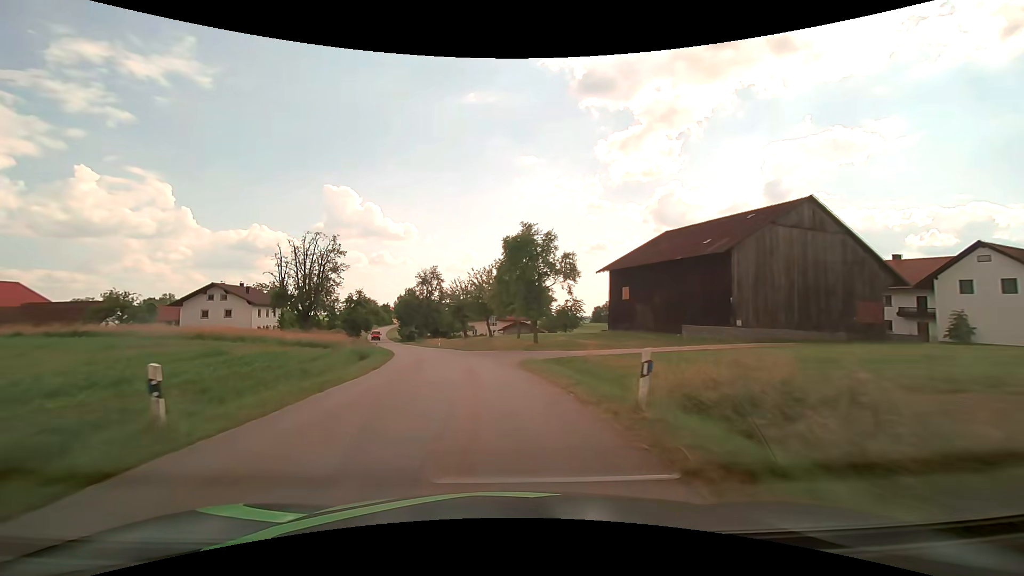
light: Day
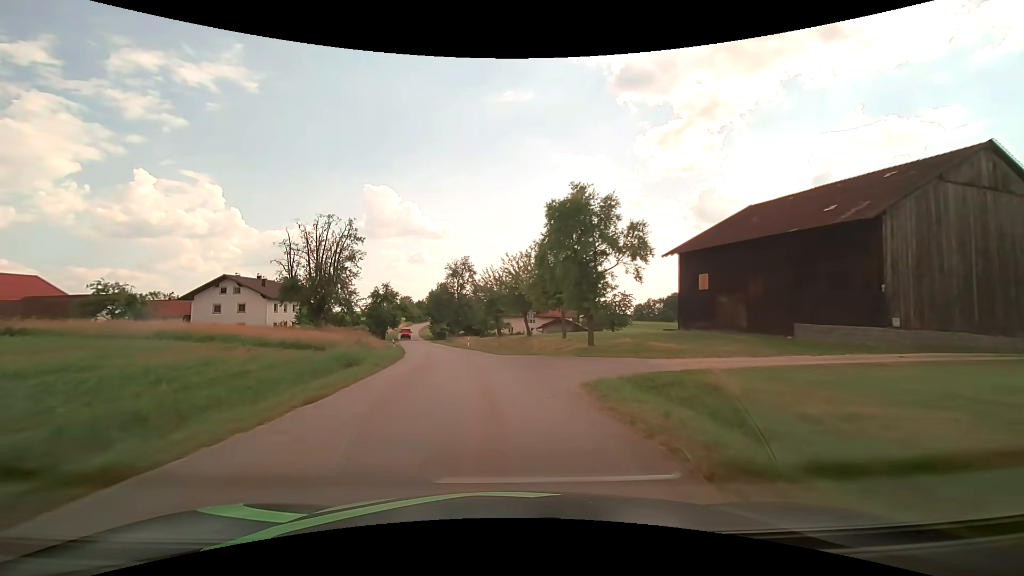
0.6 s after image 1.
(-0.4, +9.7) m; -5°
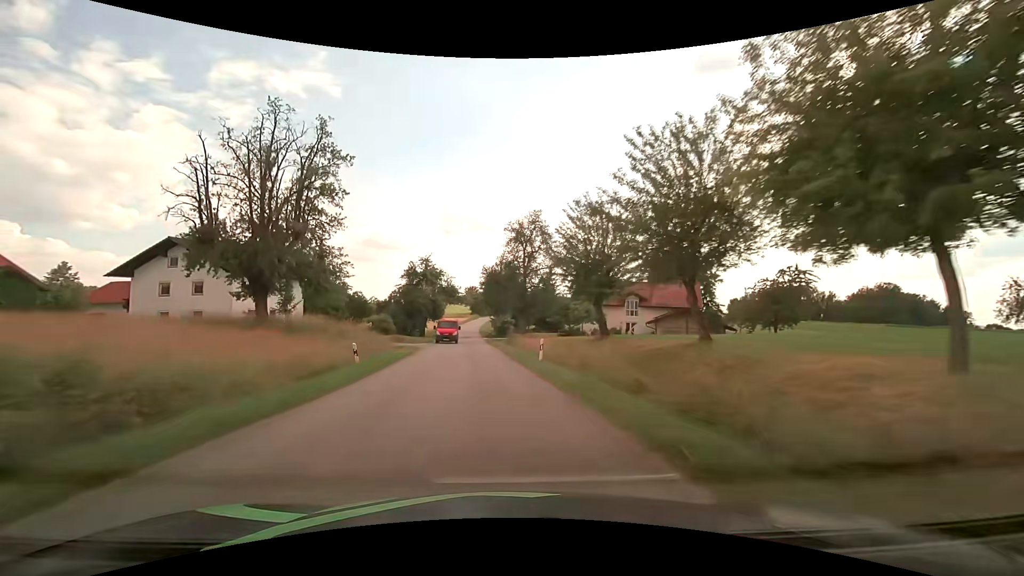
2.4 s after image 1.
(-2.2, +28.5) m; -8°
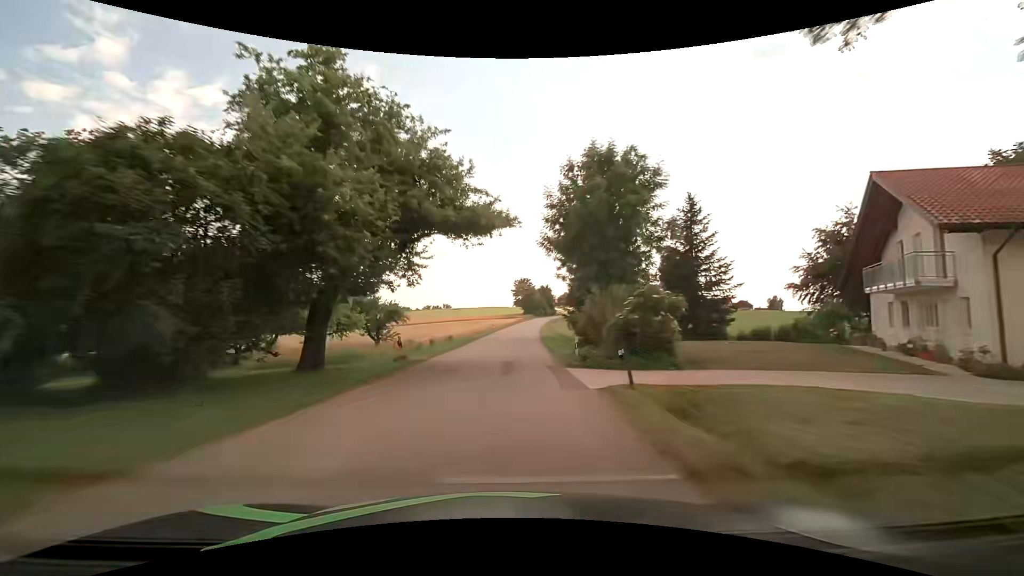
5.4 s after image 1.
(-3.8, +51.2) m; -7°
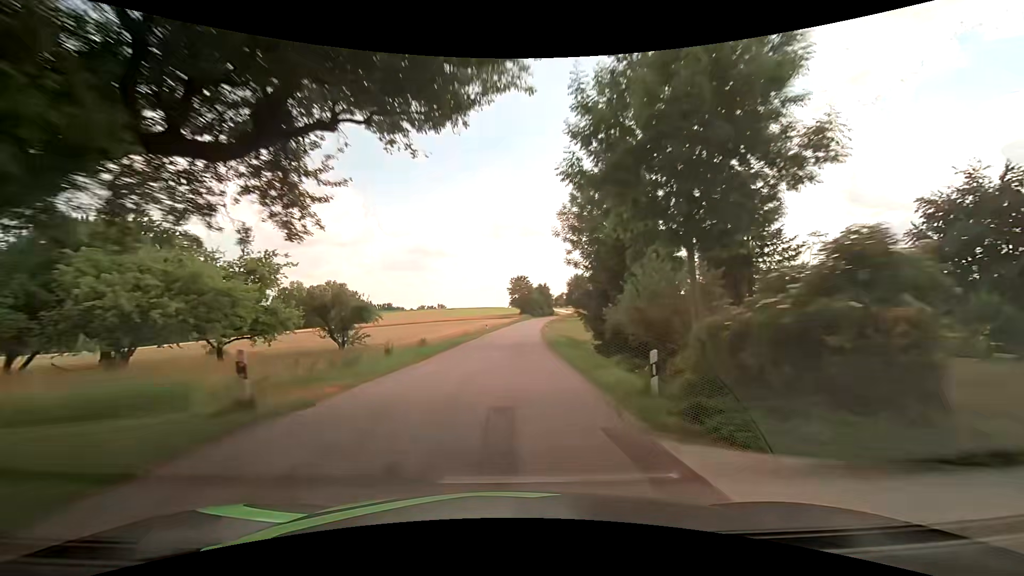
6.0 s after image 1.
(0.0, +10.9) m; 0°
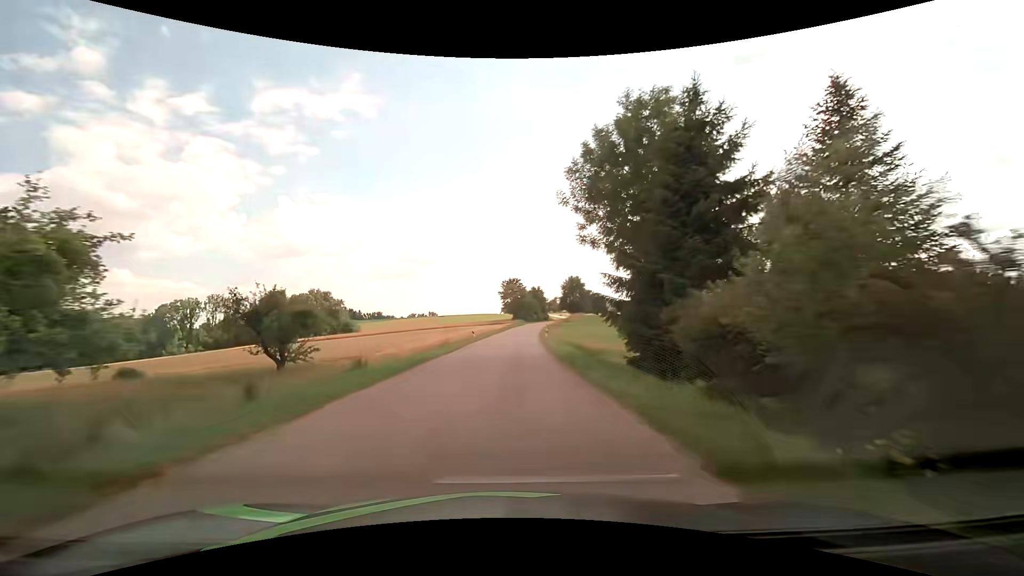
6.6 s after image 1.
(+0.1, +10.9) m; +1°
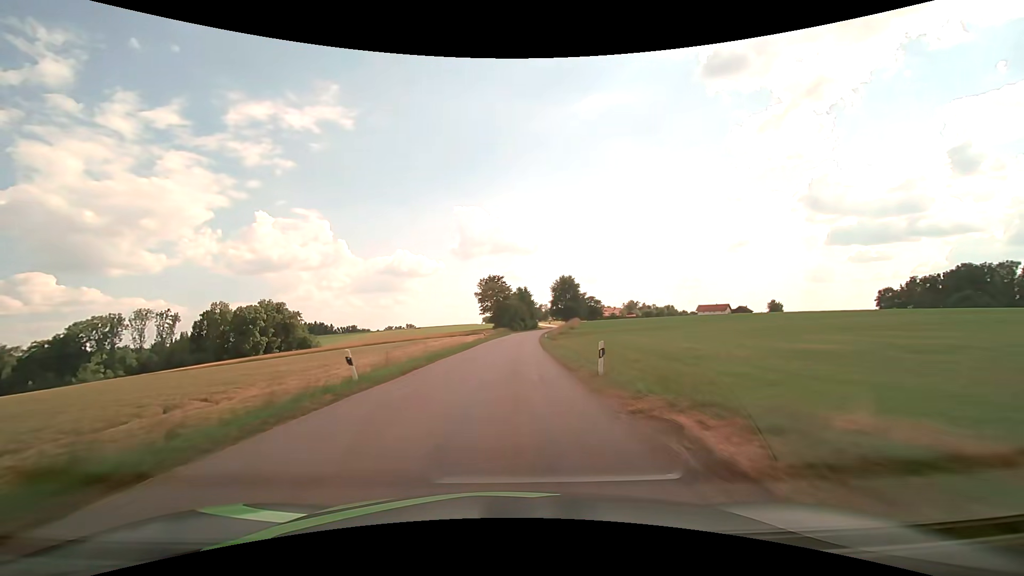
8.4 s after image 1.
(+0.5, +33.2) m; +2°
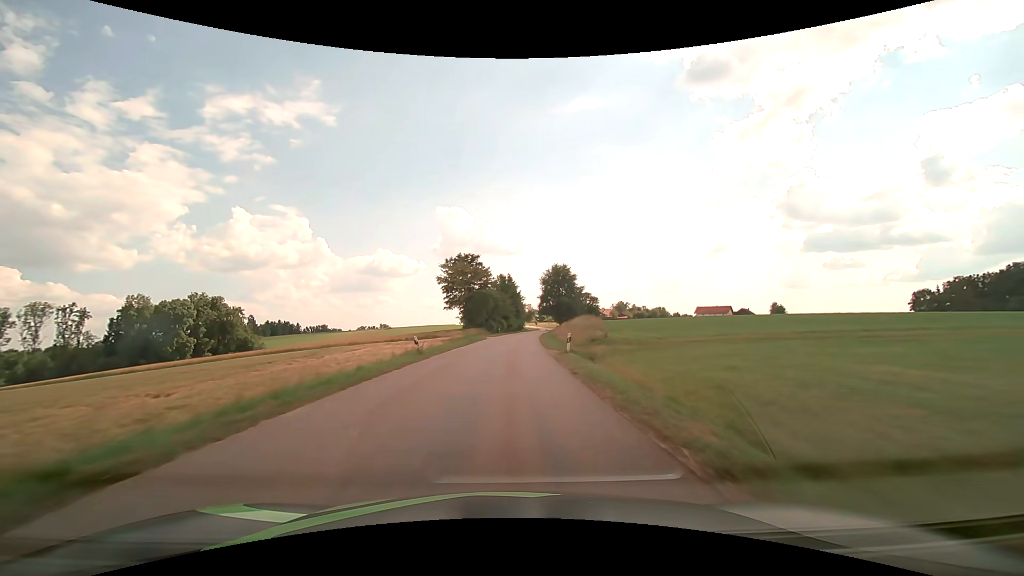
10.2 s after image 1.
(+0.5, +34.8) m; +2°
(0, +10) (0, +20) (+1, +30) (+1, +40) (+2, +50) (+2, +60) (+3, +70) (+4, +80) (+5, +90) (+6, +100) m
